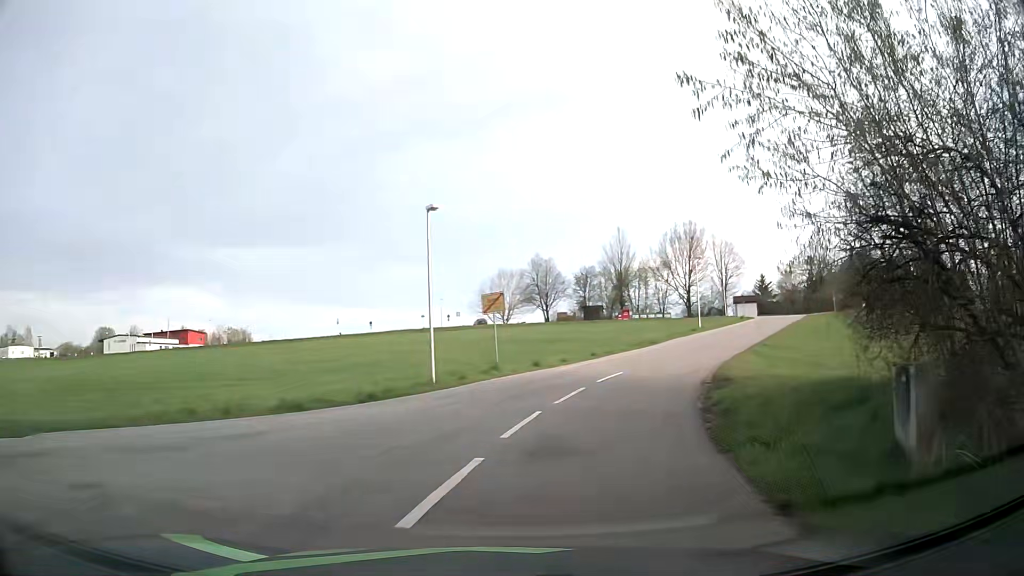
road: secondary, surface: asphalt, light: Day
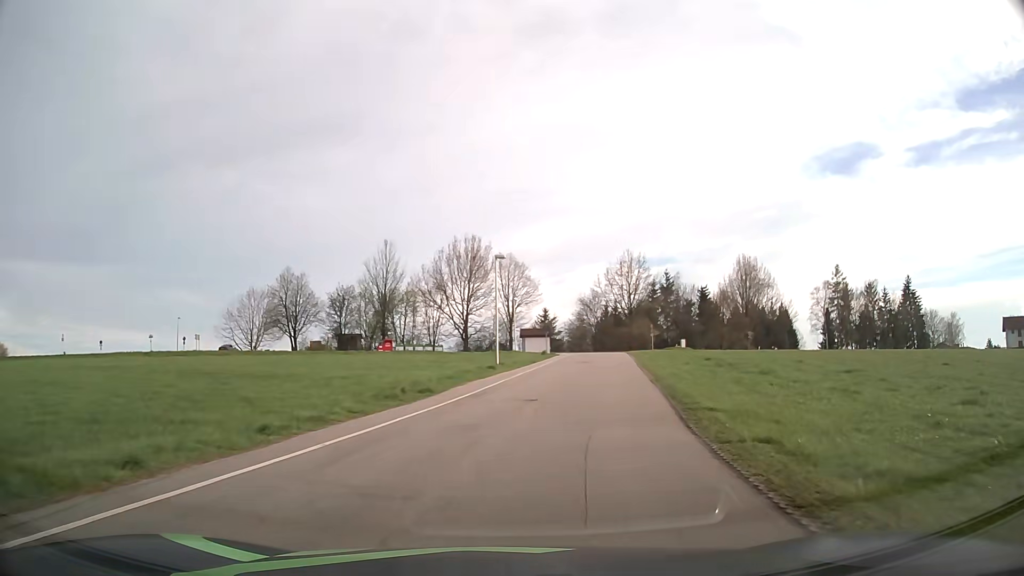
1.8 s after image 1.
(+3.4, +19.9) m; +20°
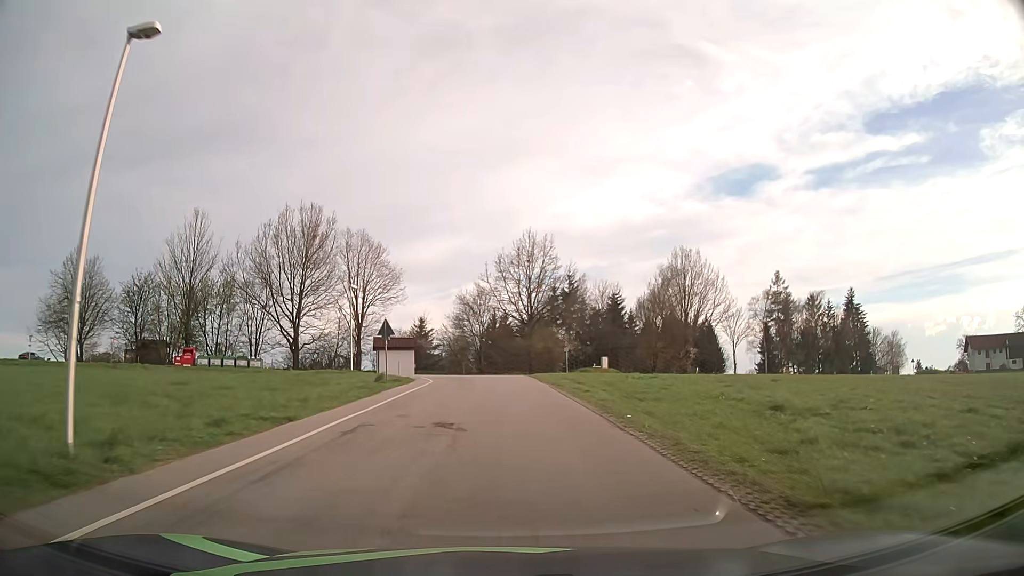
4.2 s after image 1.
(+3.3, +28.8) m; +10°
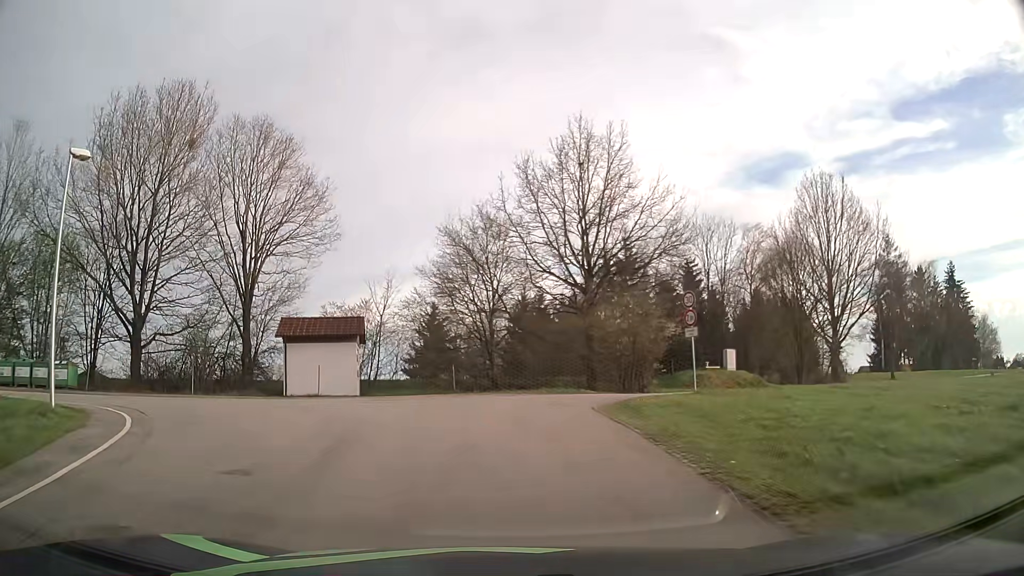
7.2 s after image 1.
(+0.1, +33.5) m; -2°
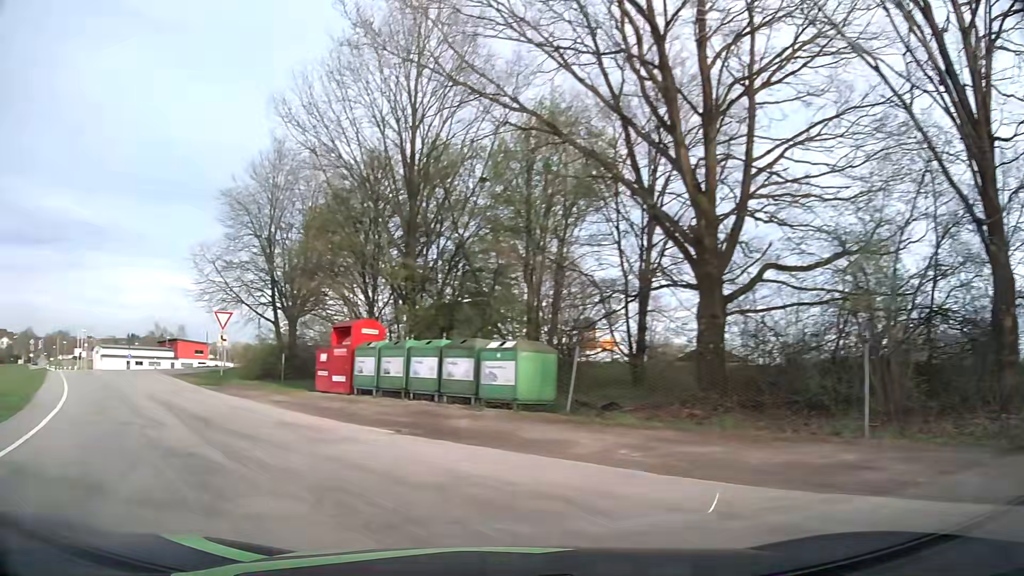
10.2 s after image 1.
(-8.6, +19.7) m; -57°
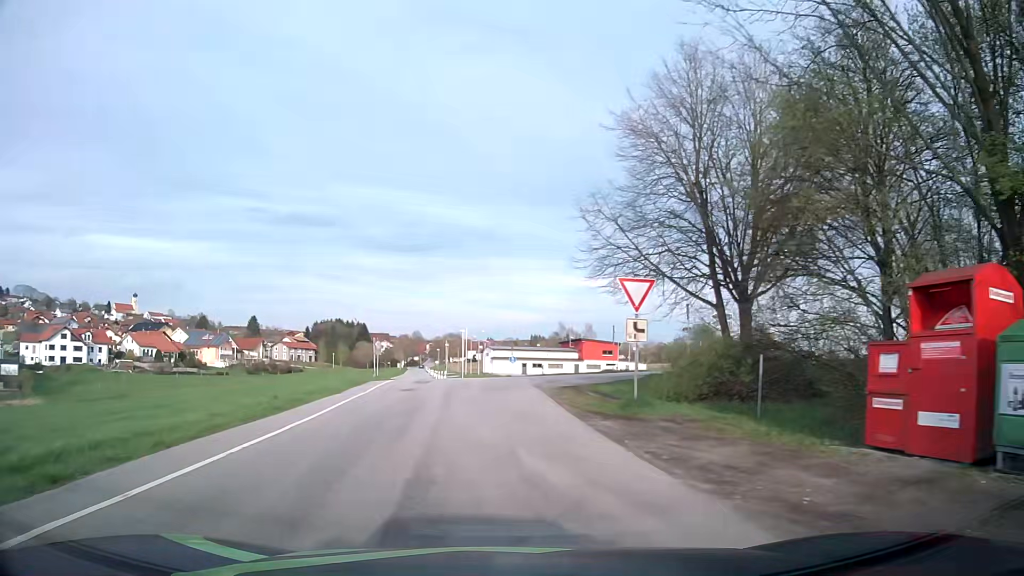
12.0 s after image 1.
(-4.4, +11.8) m; -36°
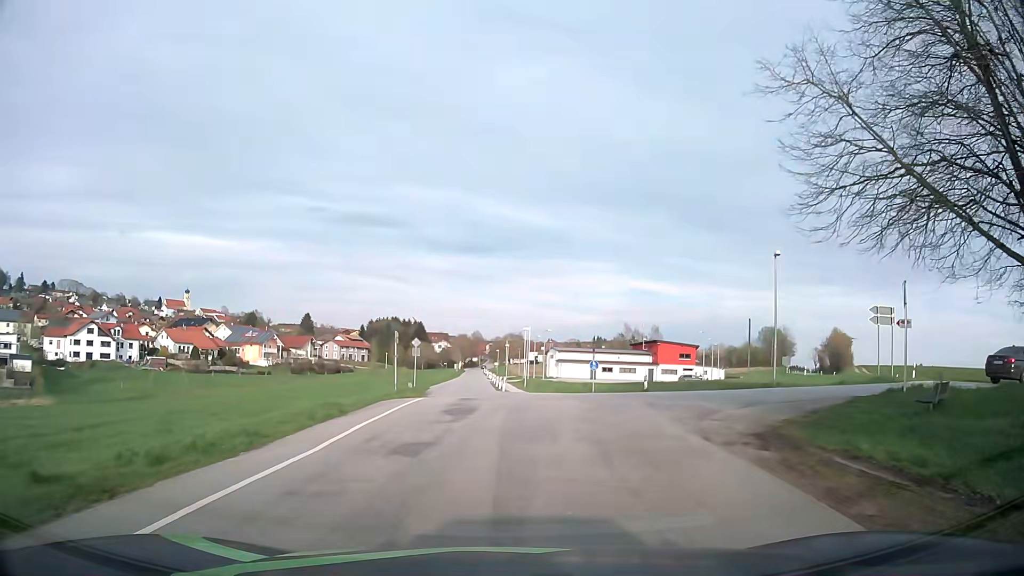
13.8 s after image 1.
(-1.0, +13.1) m; -6°
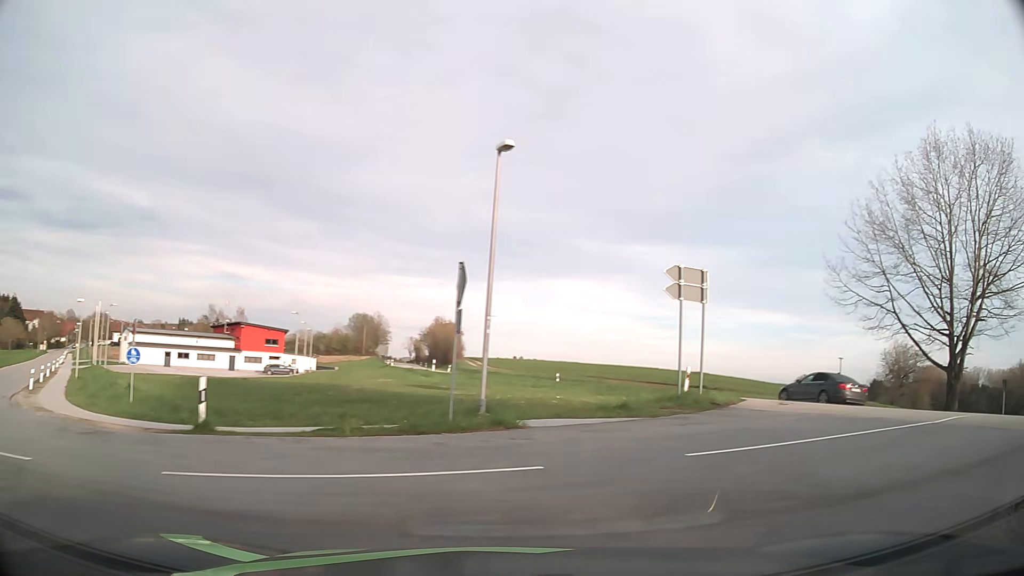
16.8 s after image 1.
(+2.9, +16.4) m; +35°
(+5, +8) (+13, +14) (+15, +23) (+13, +33) (+9, +42) (+6, +52) (+2, +61) (0, +71) (-3, +80) (-6, +90) m
